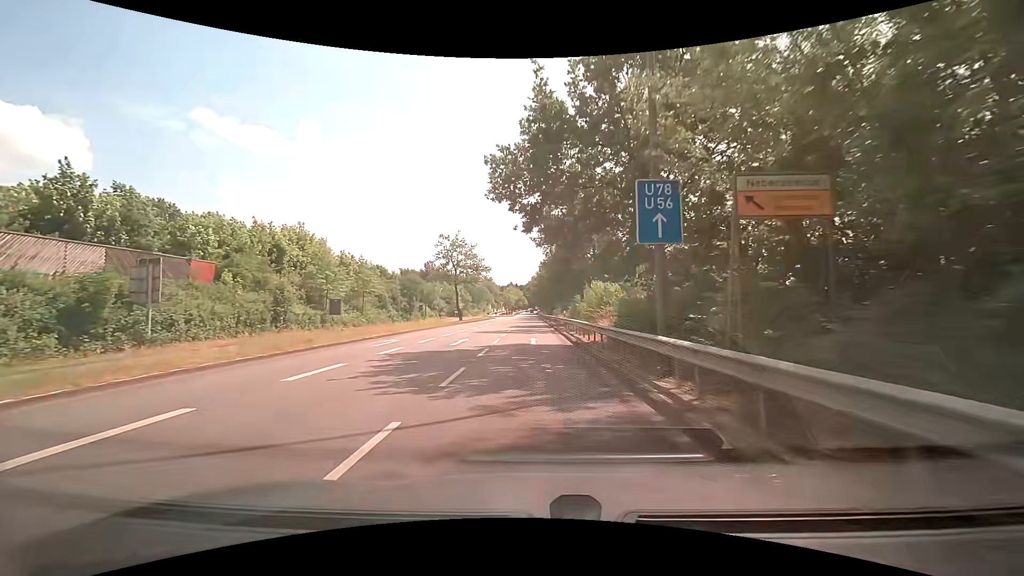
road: secondary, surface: asphalt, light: Day
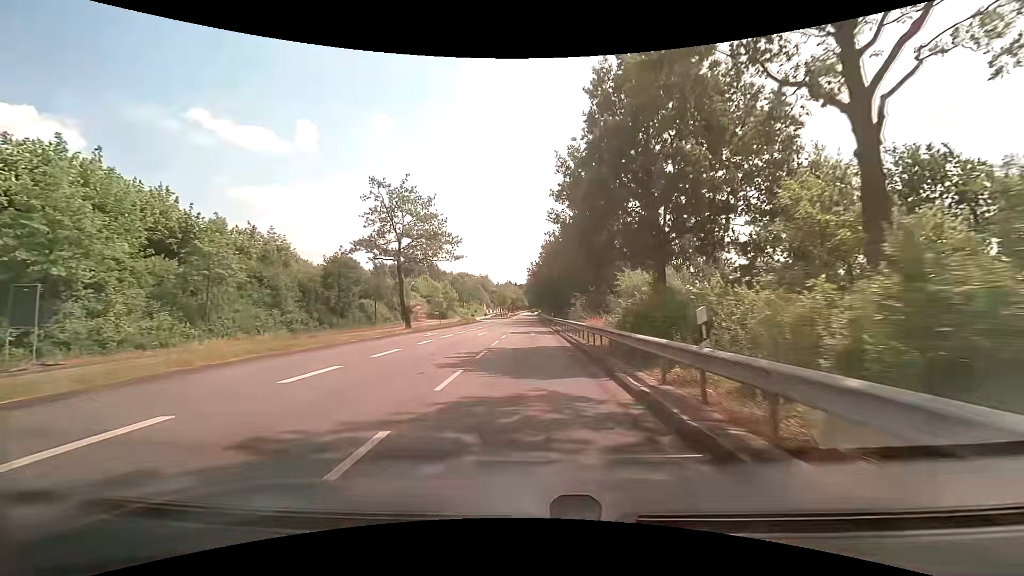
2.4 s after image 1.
(-0.6, +30.4) m; -1°
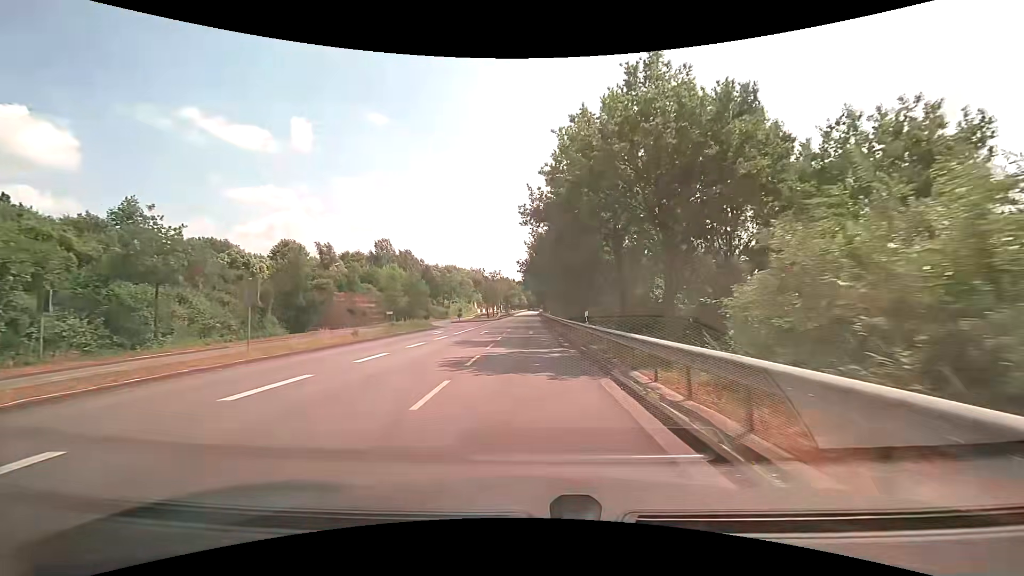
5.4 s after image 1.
(-0.2, +37.7) m; 0°
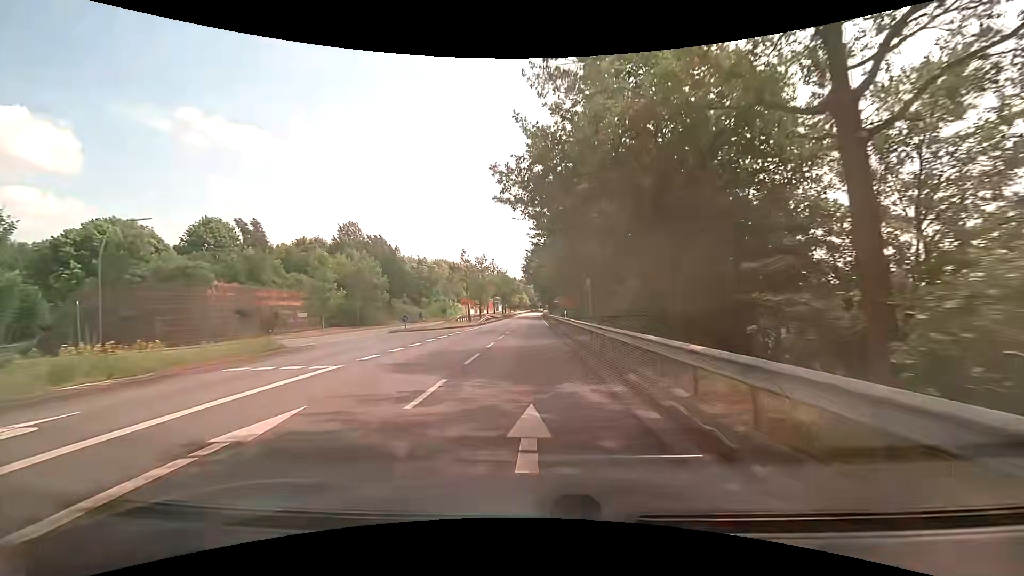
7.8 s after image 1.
(-0.1, +30.1) m; 0°
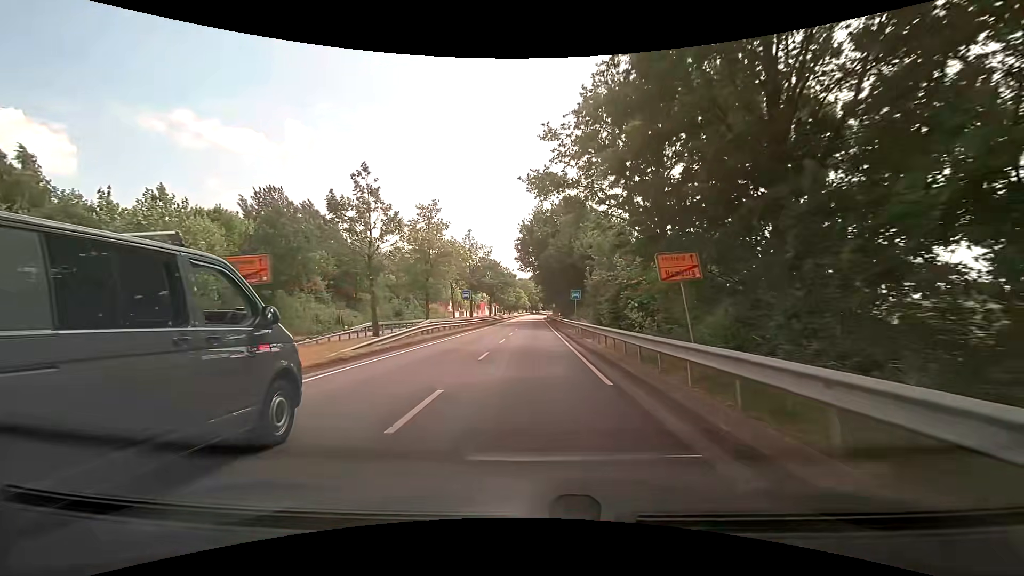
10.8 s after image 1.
(-0.2, +37.3) m; -1°
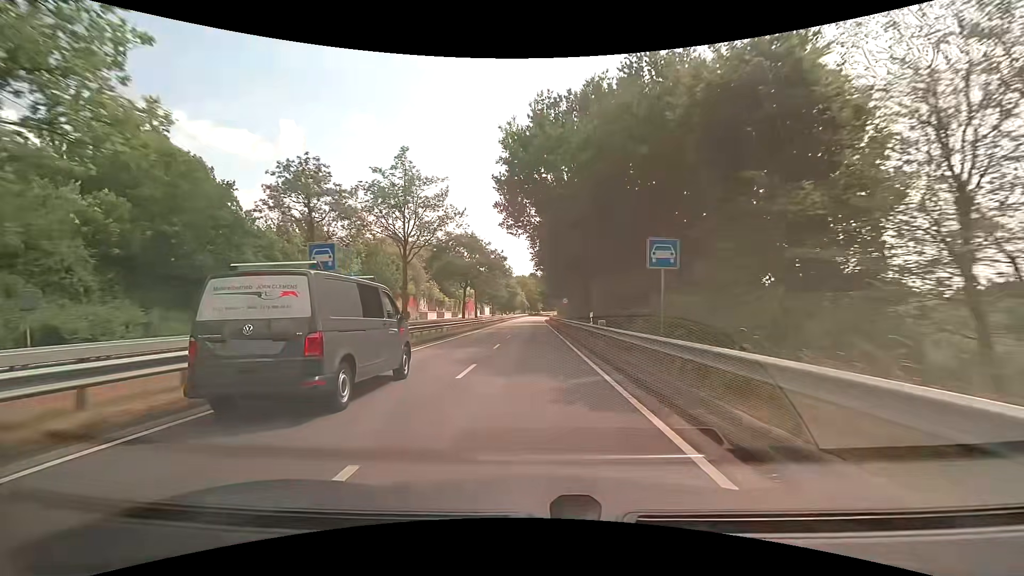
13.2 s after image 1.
(+0.4, +31.5) m; 0°
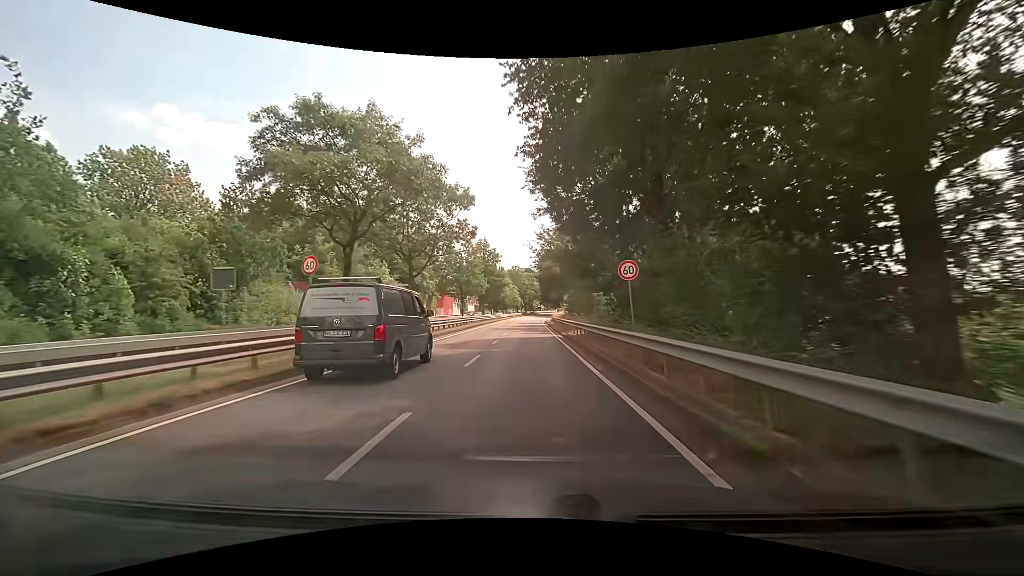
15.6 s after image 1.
(+0.3, +33.9) m; 0°
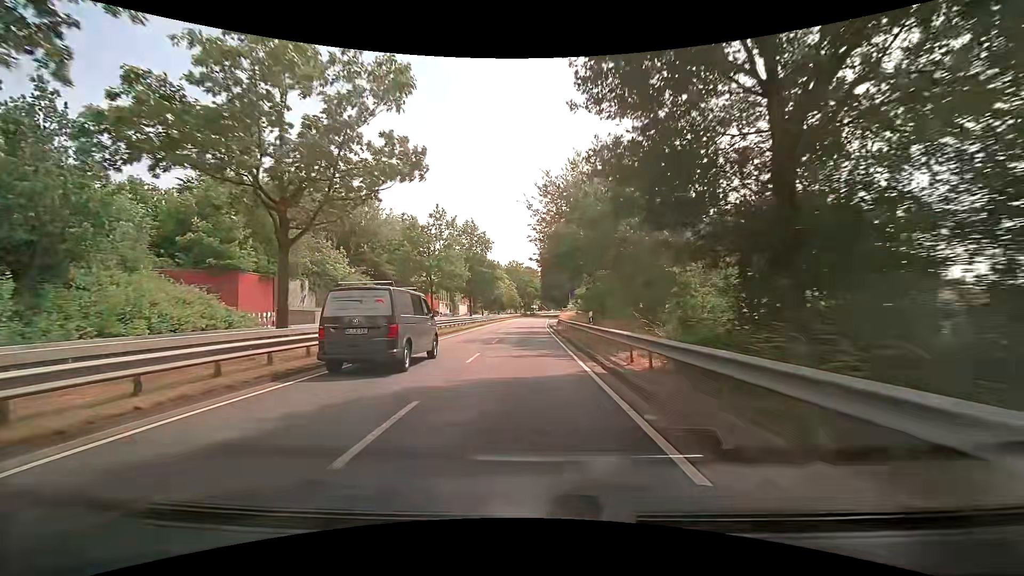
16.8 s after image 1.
(+0.2, +17.3) m; +1°
(0, +10) (0, +20) (0, +30) (0, +40) (0, +50) (0, +60) (0, +70) (0, +80) (0, +90) (0, +100) m
